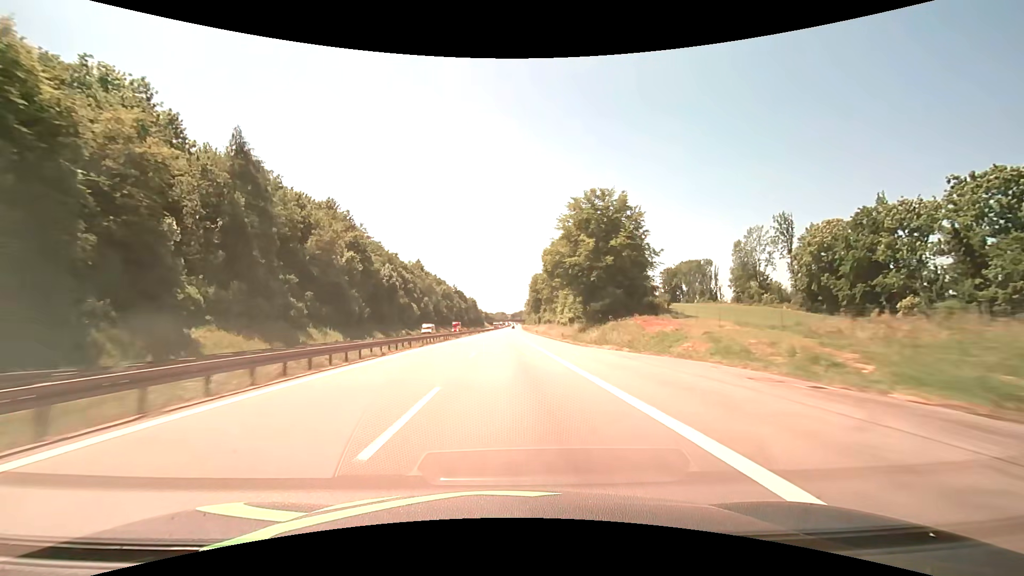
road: motorway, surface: asphalt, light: Day
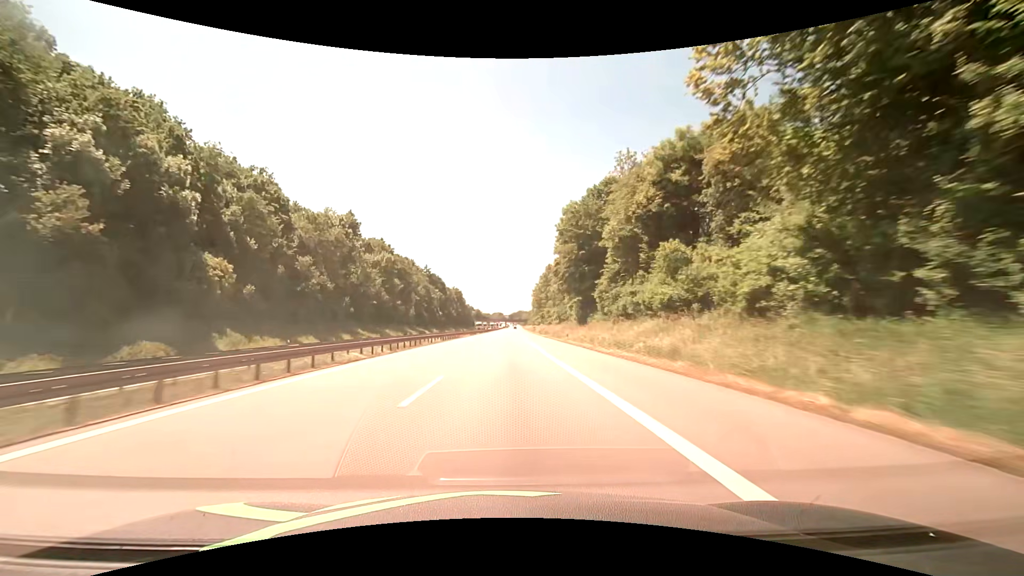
(0.0, +103.1) m; 0°
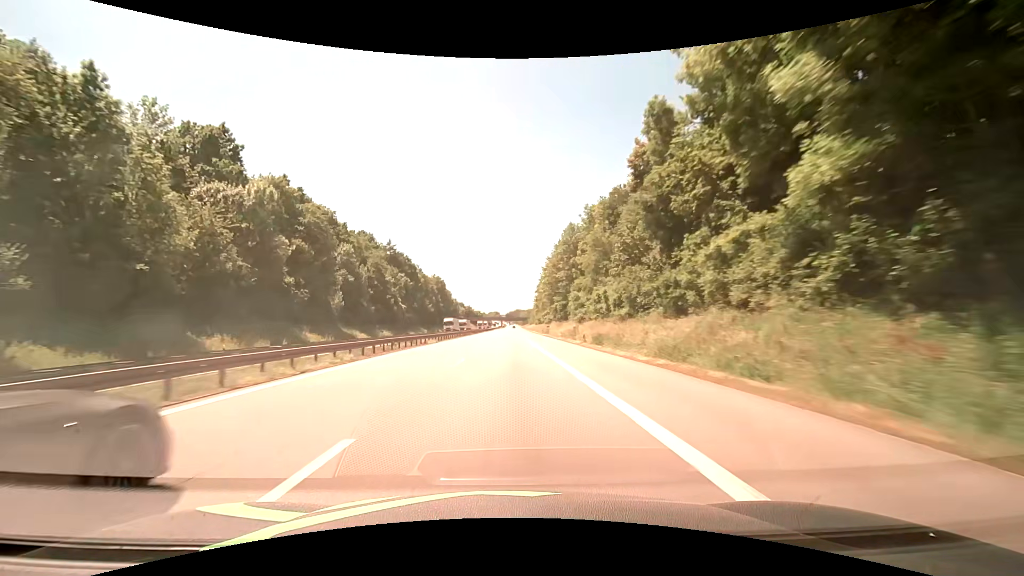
(+0.2, +61.8) m; +1°
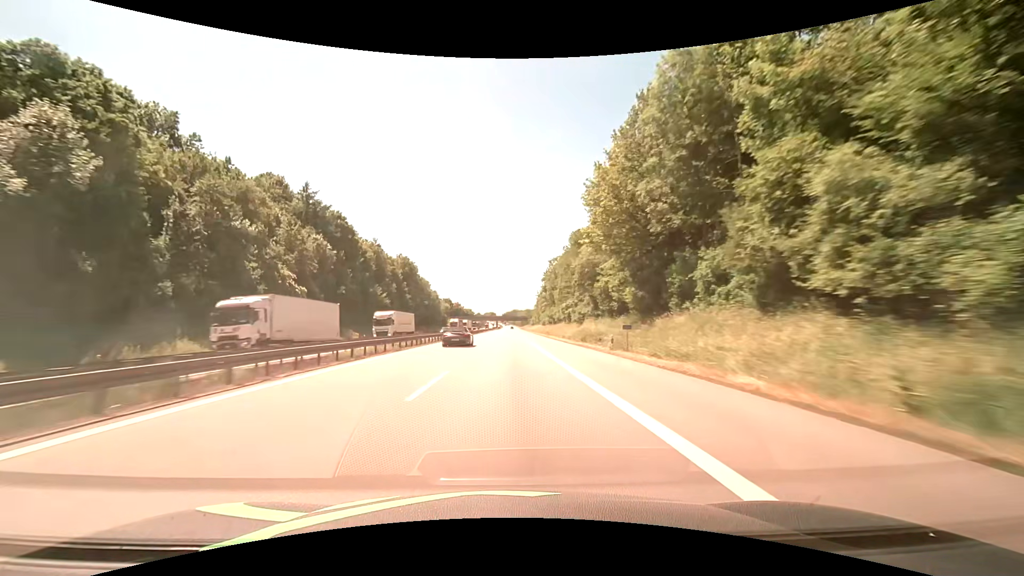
(-0.1, +61.8) m; 0°
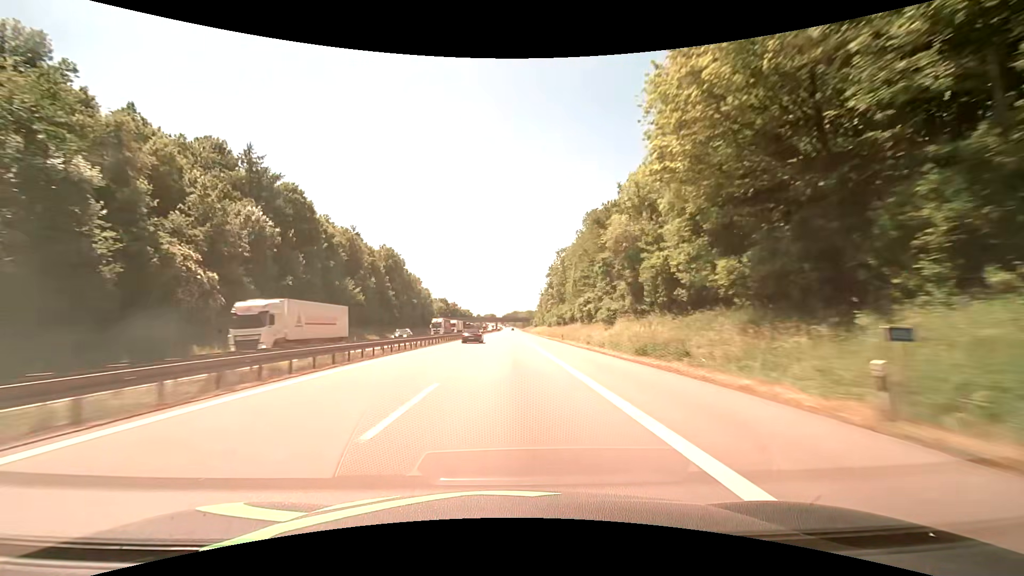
(0.0, +20.6) m; 0°
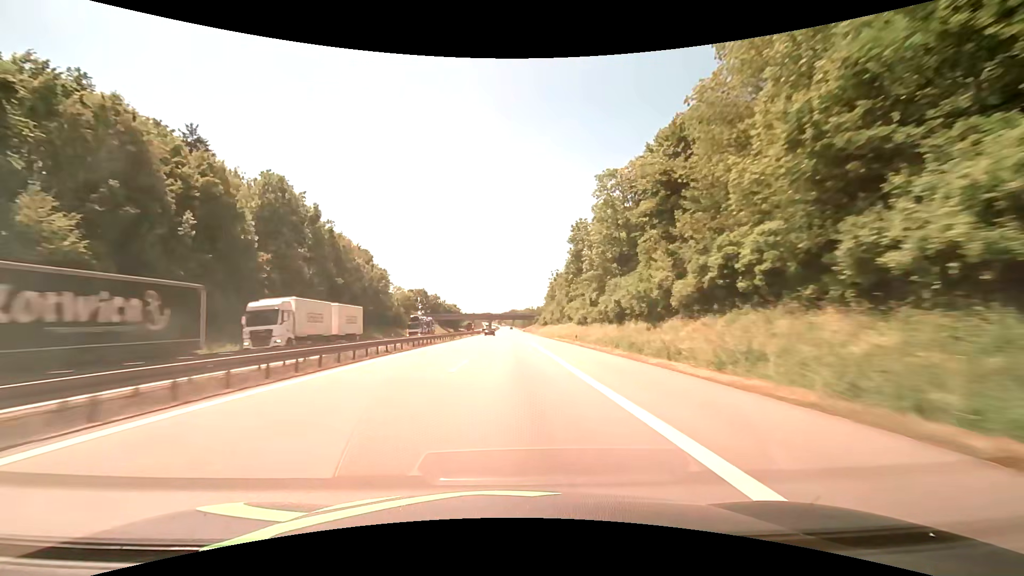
(+0.2, +61.8) m; 0°
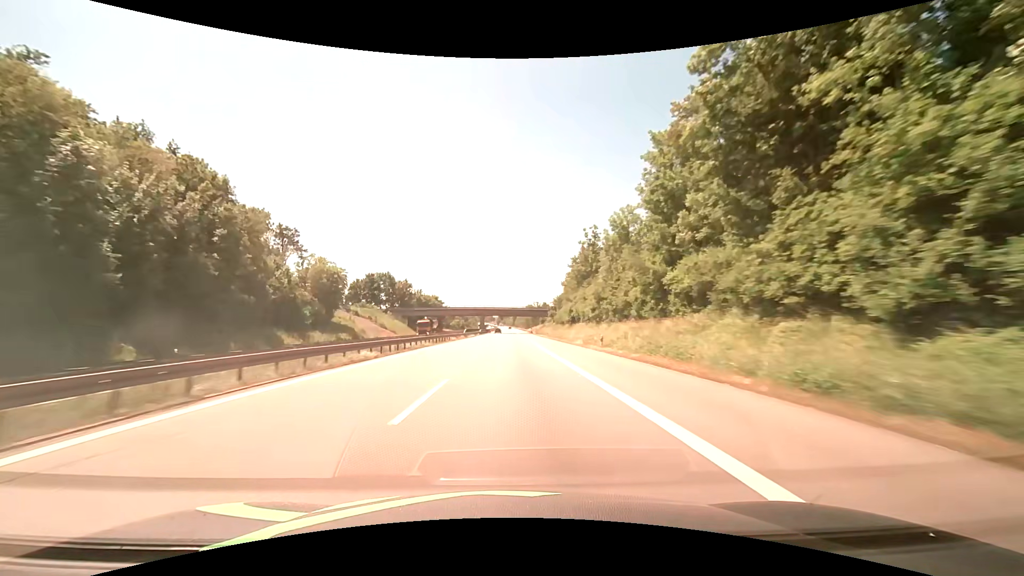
(+0.1, +61.8) m; 0°
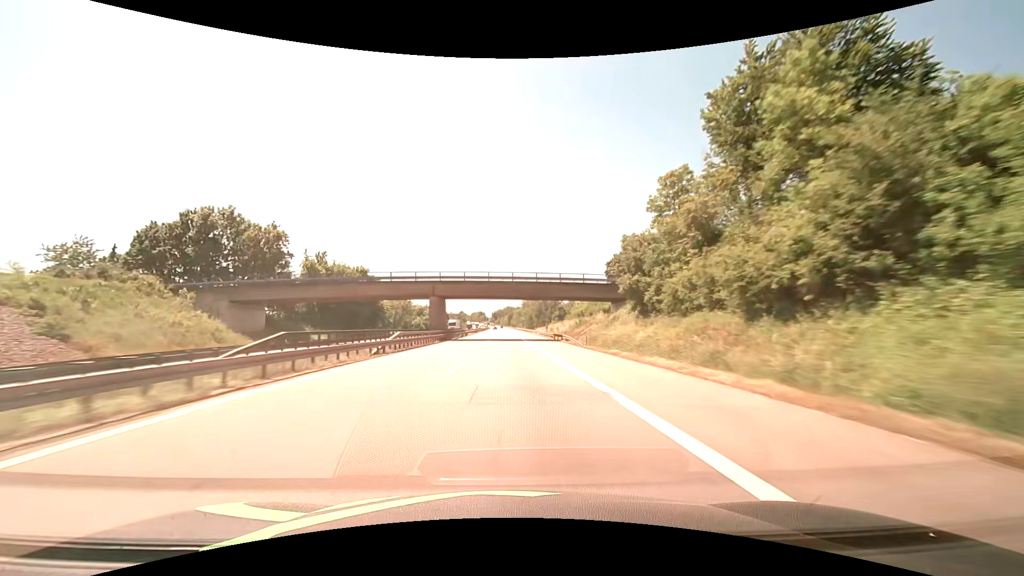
(+0.4, +82.5) m; +1°
(0, +10) (0, +20) (0, +30) (0, +40) (0, +50) (0, +60) (0, +70) (0, +80) (0, +90) (0, +100) m
